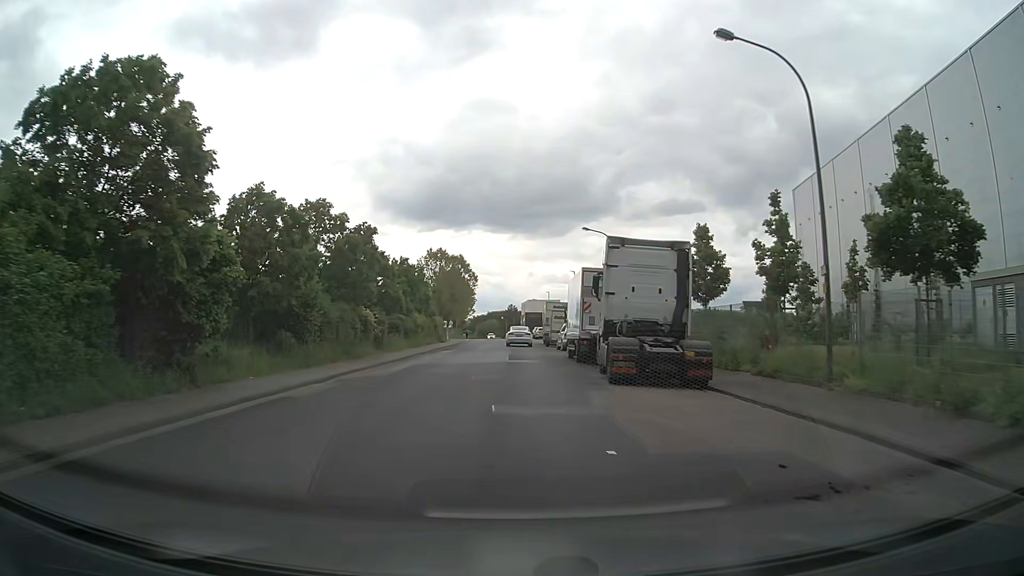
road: unclassified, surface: asphalt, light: Day
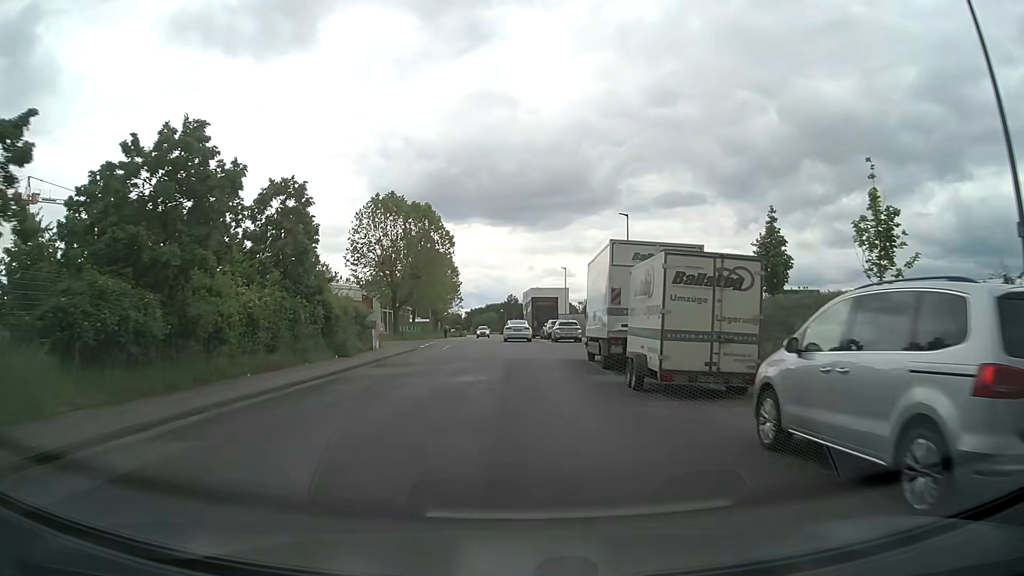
(-0.2, +36.7) m; 0°
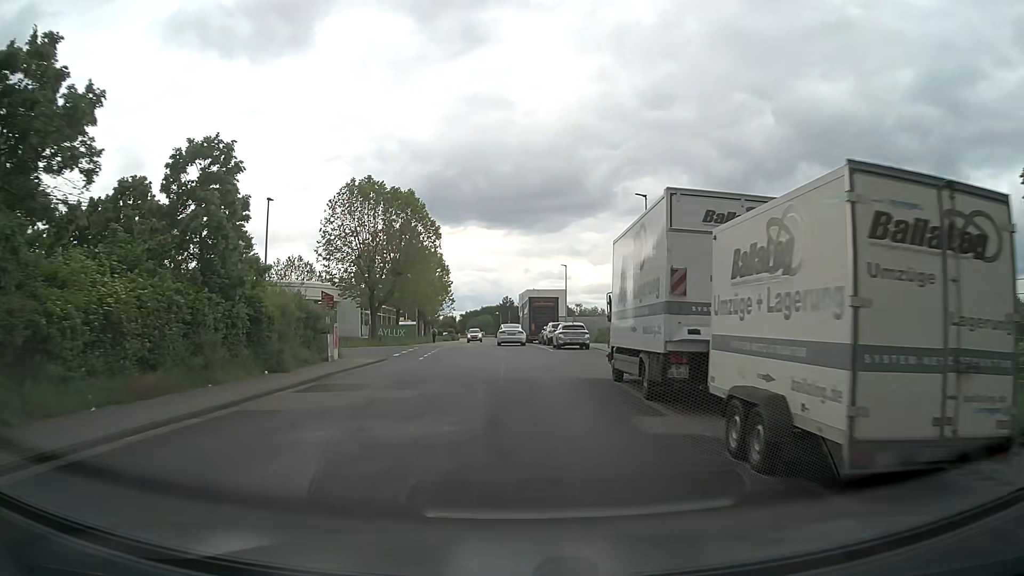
(0.0, +7.3) m; +1°
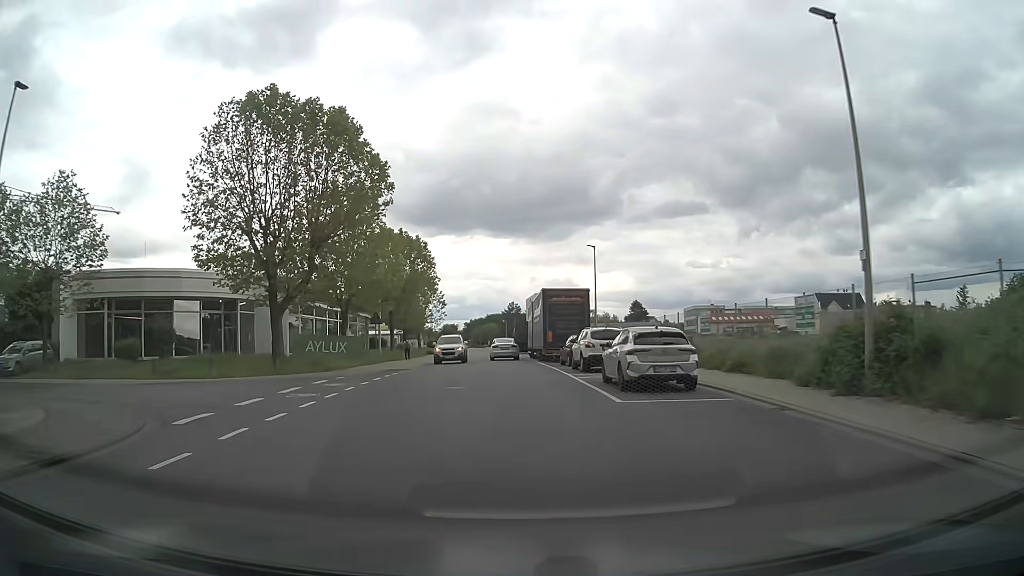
(0.0, +21.8) m; -1°
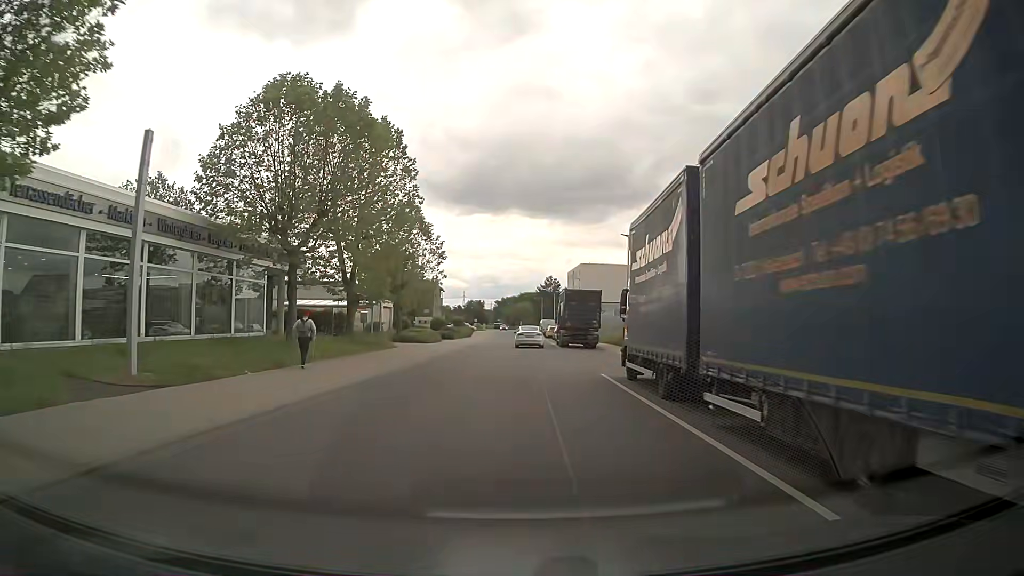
(-1.0, +36.1) m; -3°
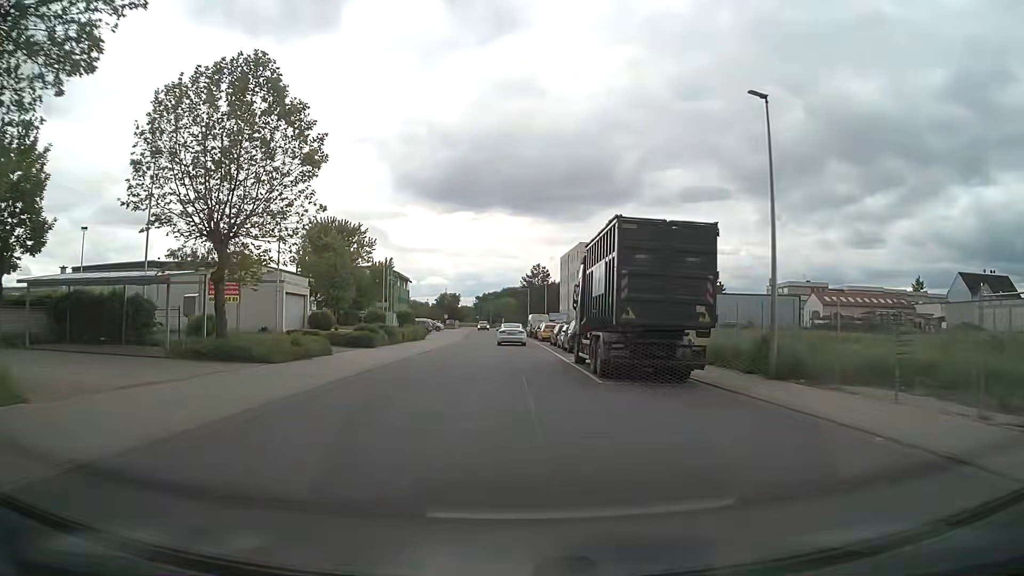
(+0.5, +29.5) m; +1°
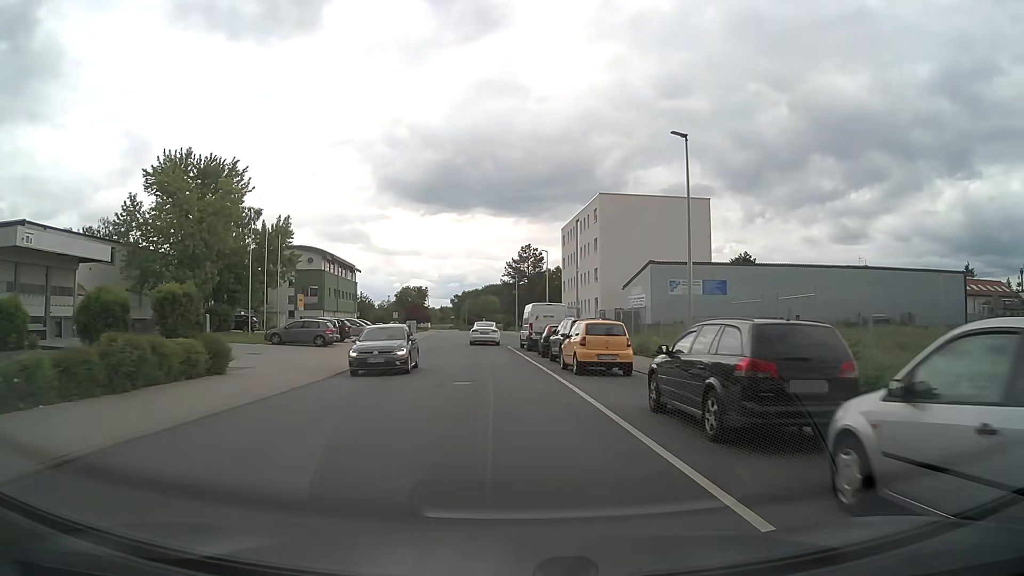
(+0.2, +38.0) m; +2°
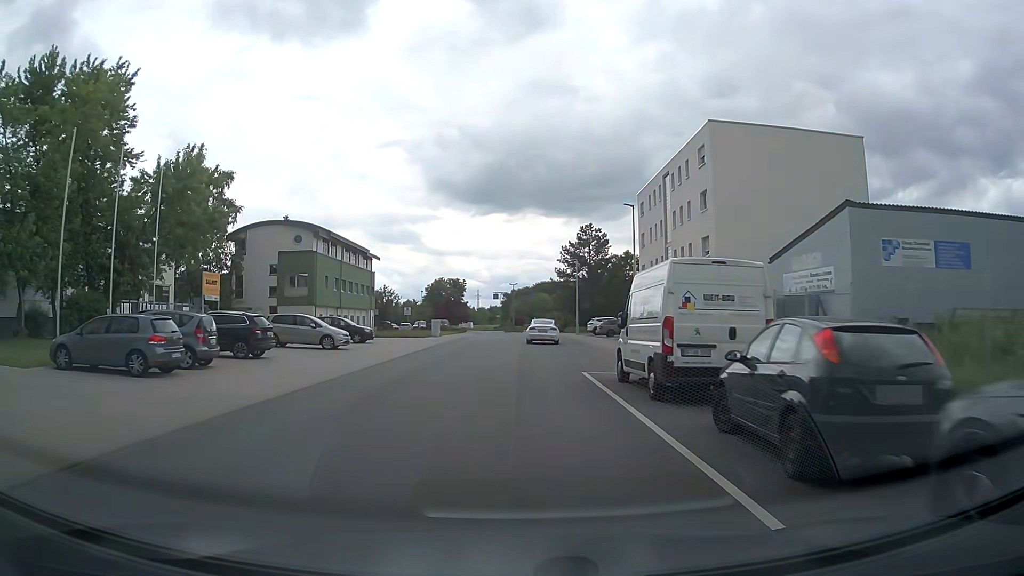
(-0.8, +23.3) m; -5°
(0, +10) (0, +20) (+1, +30) (+2, +40) (+2, +50) (+2, +60) (+3, +70) (+3, +80) (+3, +90) (+3, +100) m
